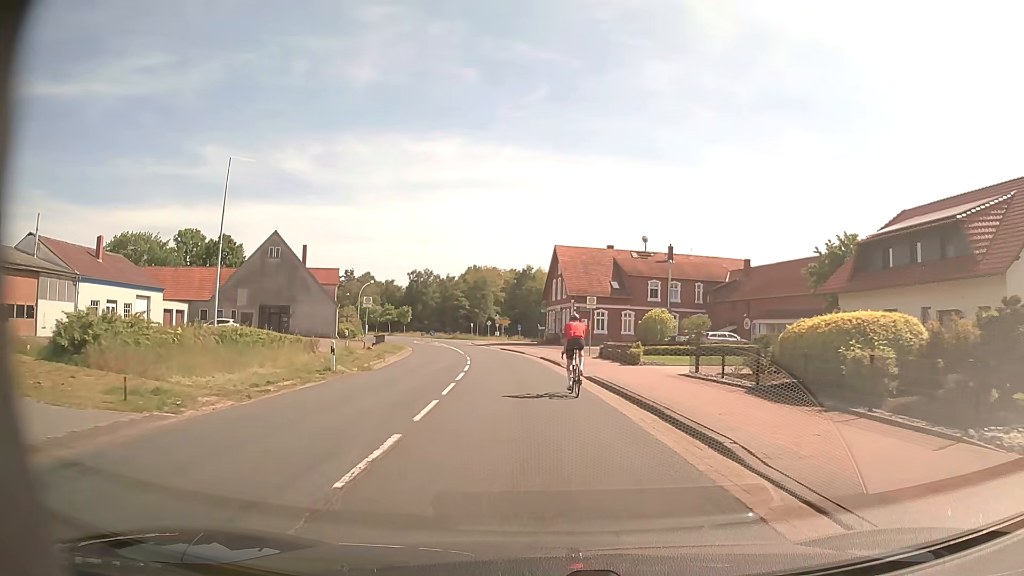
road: secondary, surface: asphalt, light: Day
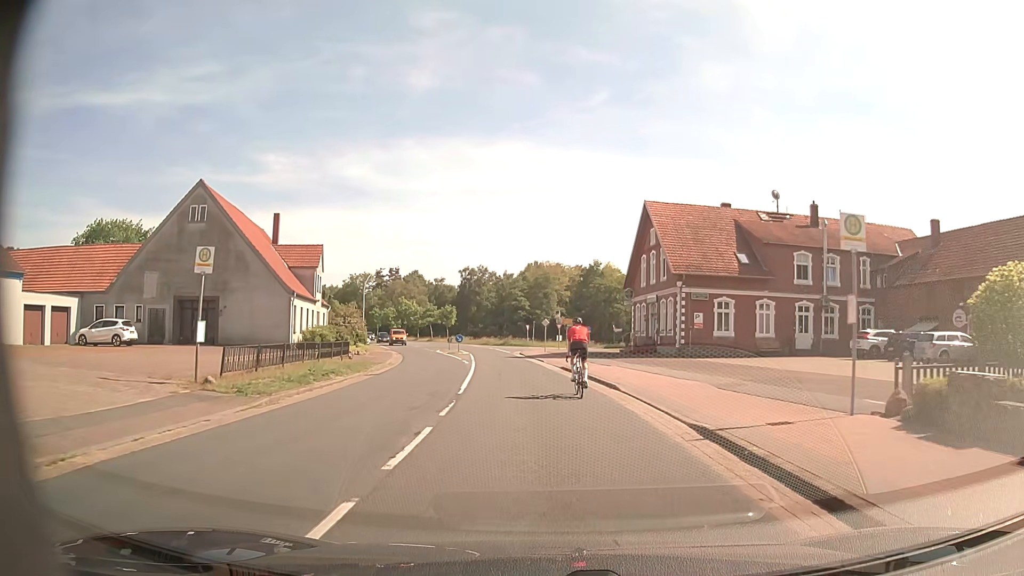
(-1.7, +26.0) m; -6°
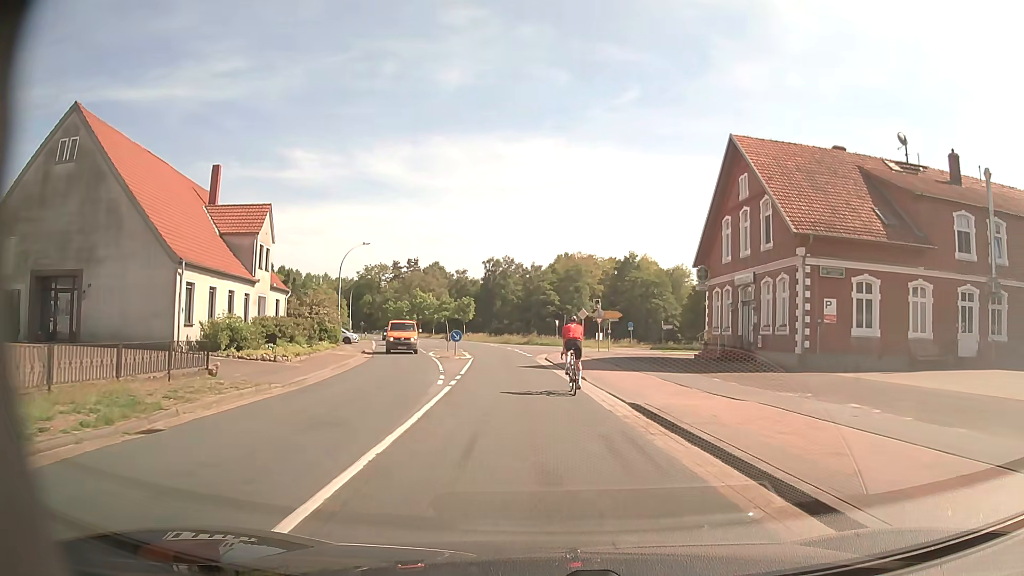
(-0.3, +16.1) m; -2°
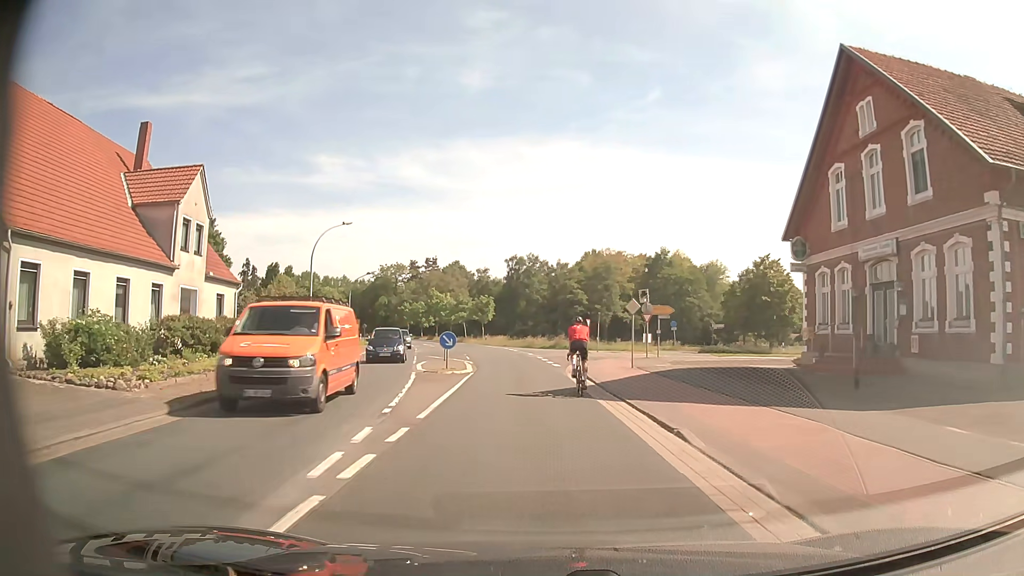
(-0.2, +11.1) m; -2°
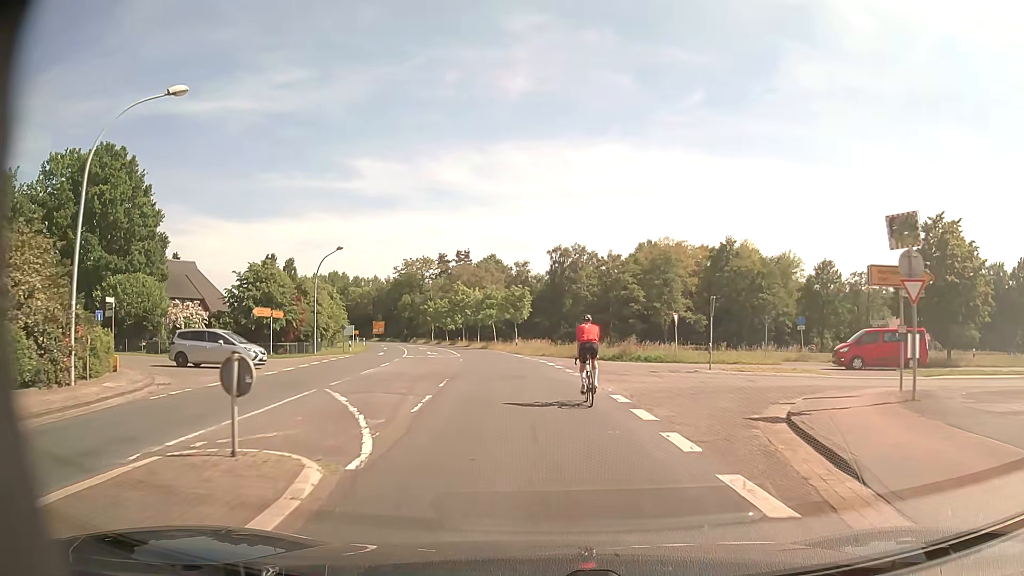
(-0.9, +24.0) m; -4°
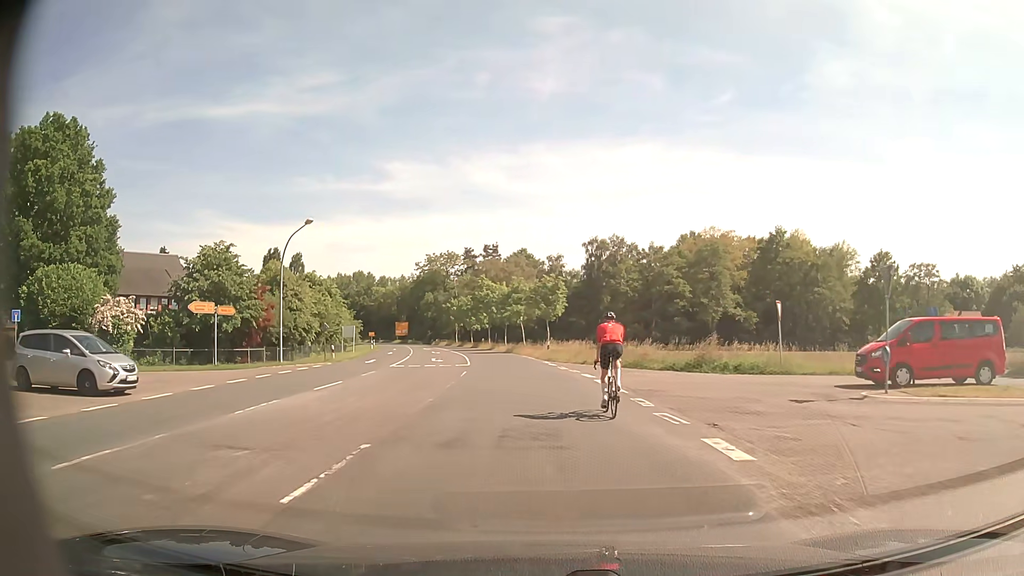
(-0.3, +12.8) m; -3°
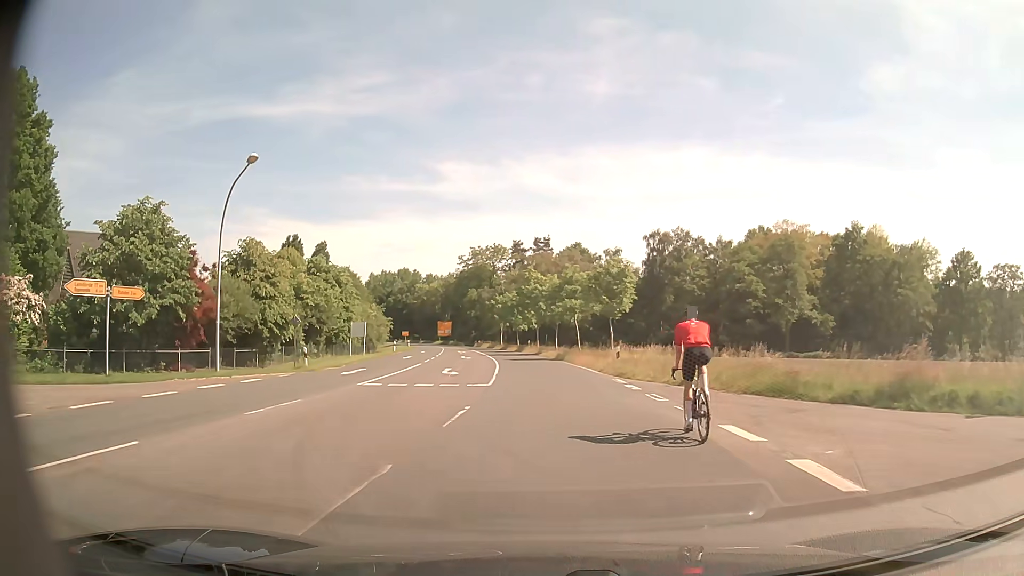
(-0.5, +13.5) m; -4°
